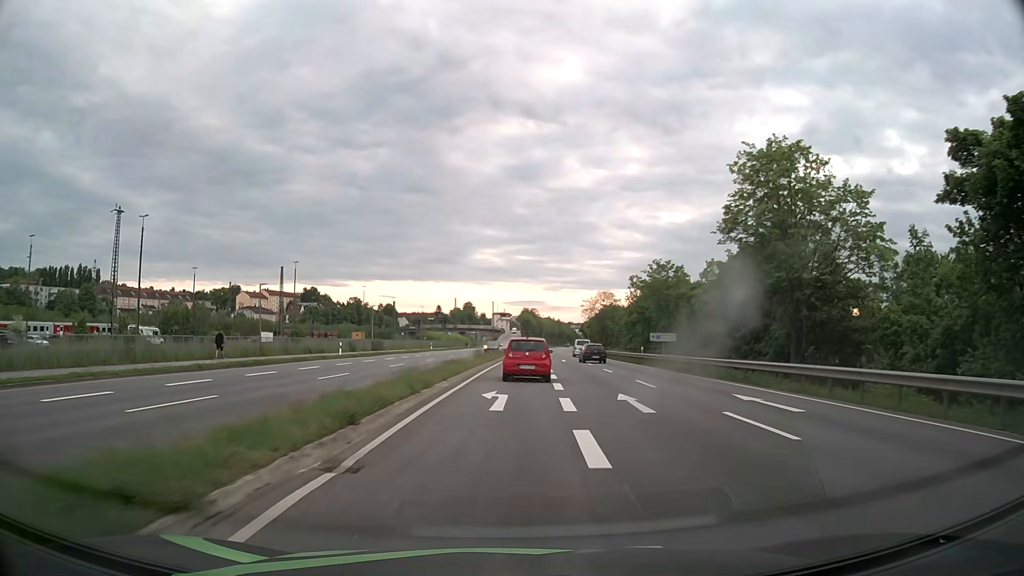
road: primary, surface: asphalt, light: Day
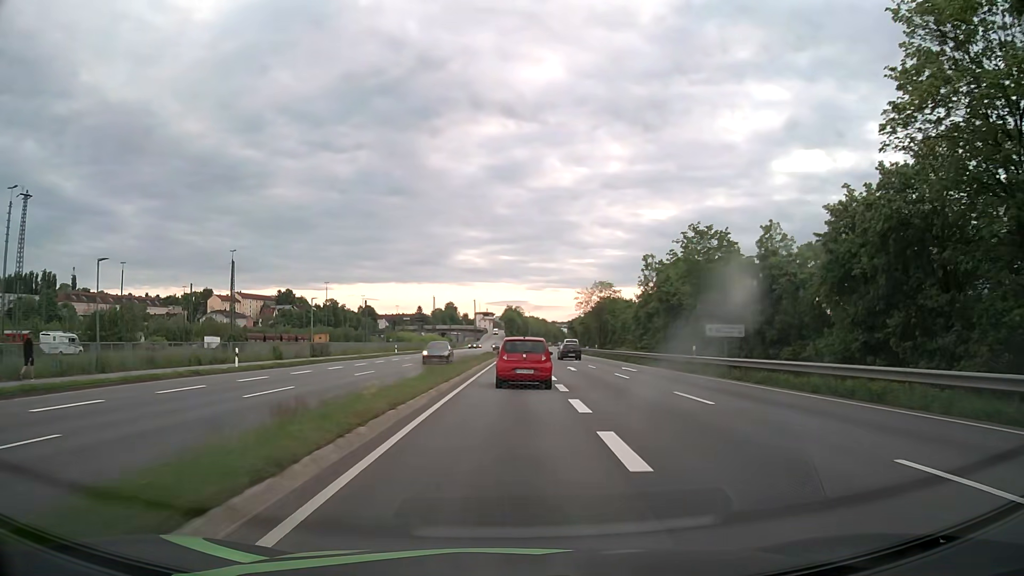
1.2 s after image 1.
(+0.2, +18.3) m; +1°
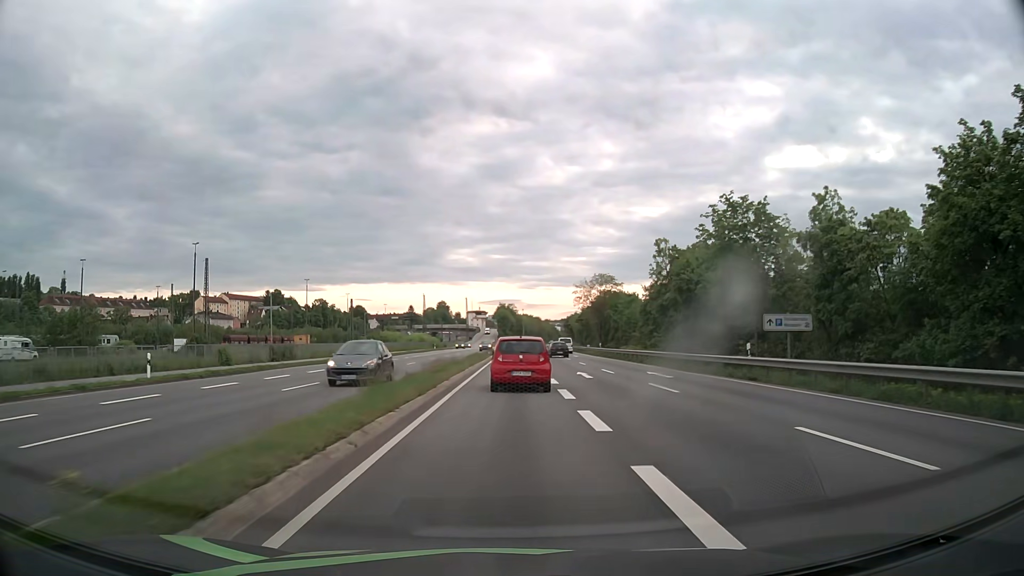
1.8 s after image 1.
(+0.1, +8.7) m; +1°
